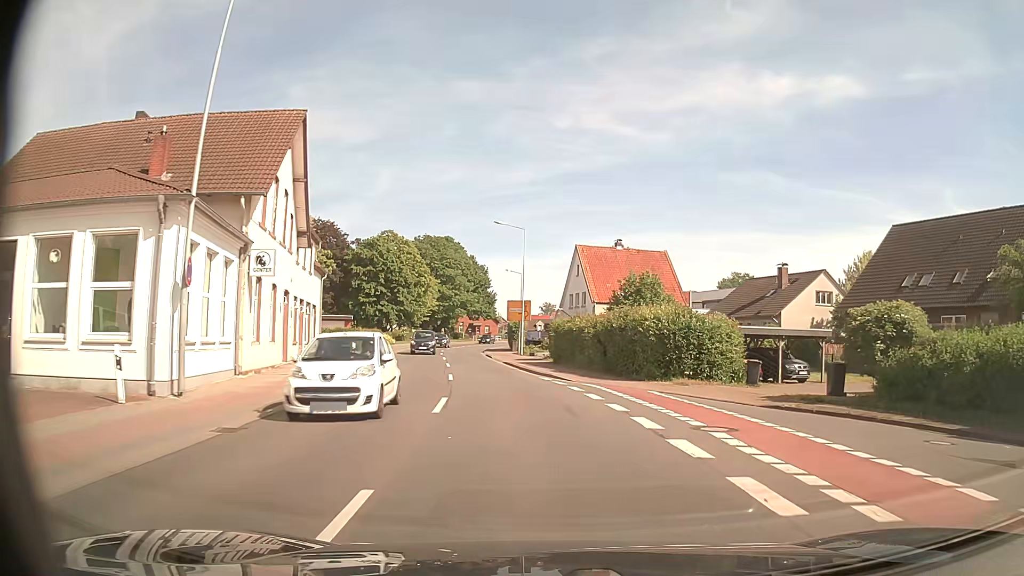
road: secondary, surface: asphalt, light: Day
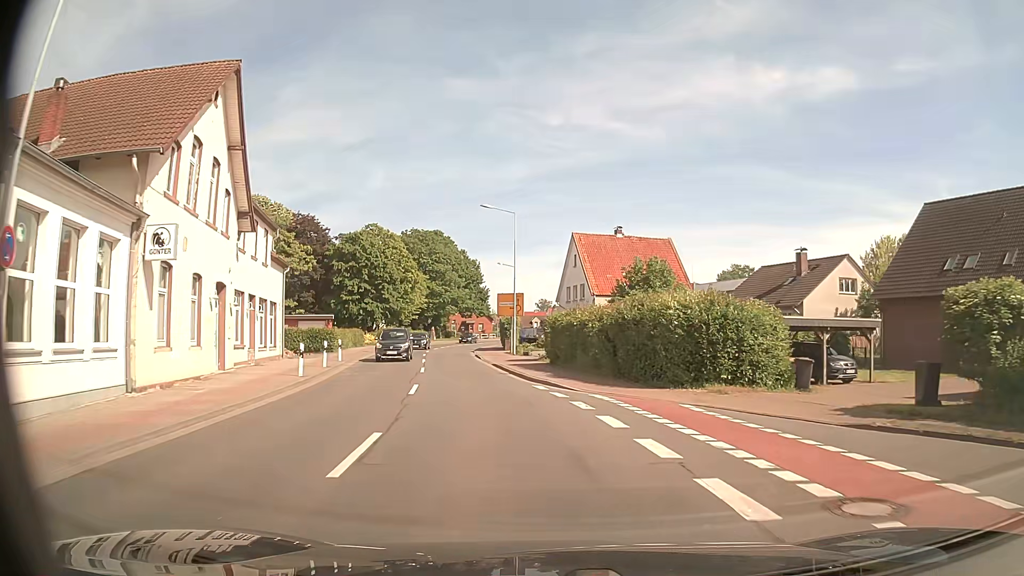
(+0.2, +5.6) m; +1°
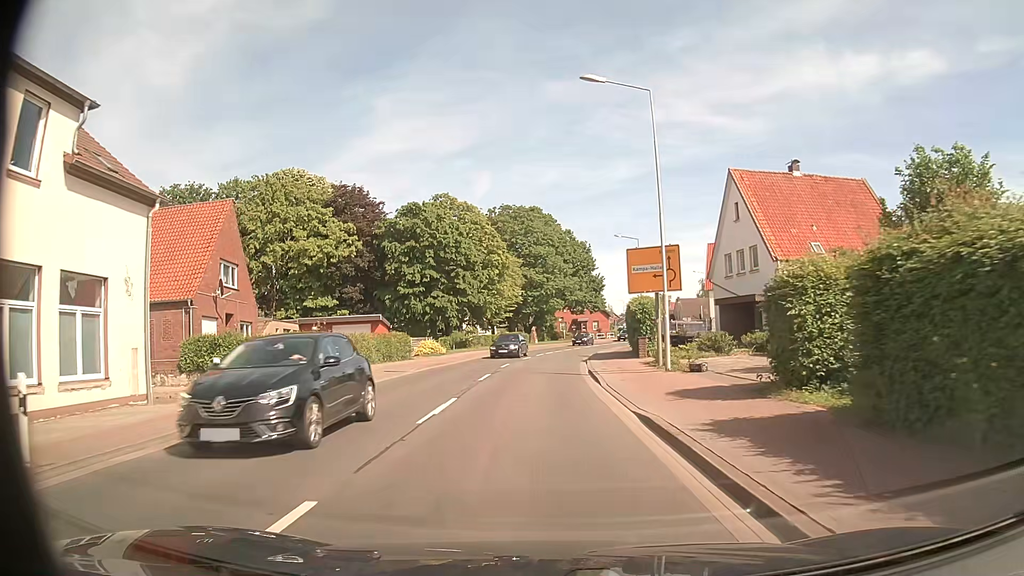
(-1.7, +22.3) m; -9°
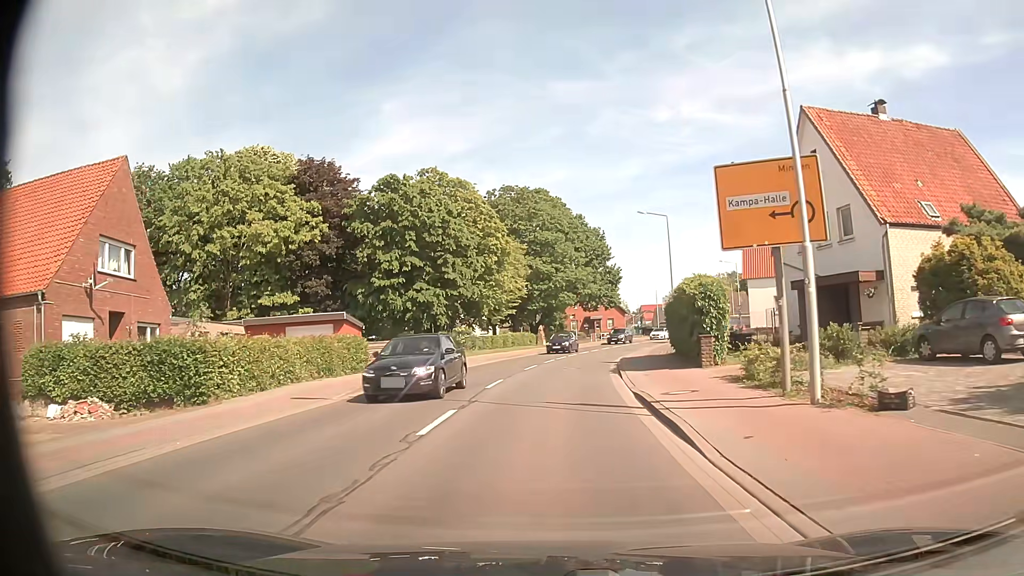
(-0.2, +11.2) m; -1°
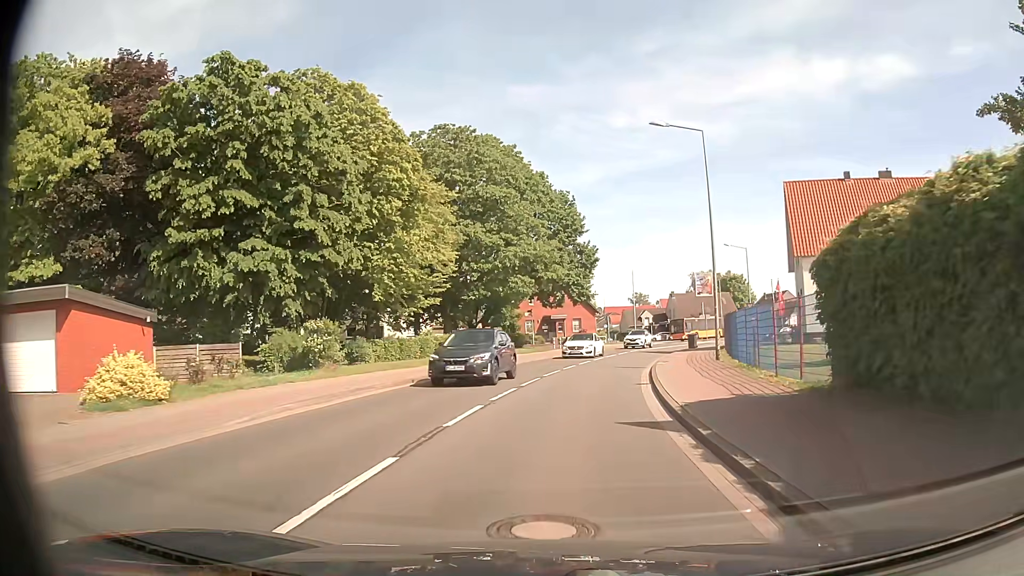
(+0.5, +22.3) m; +4°
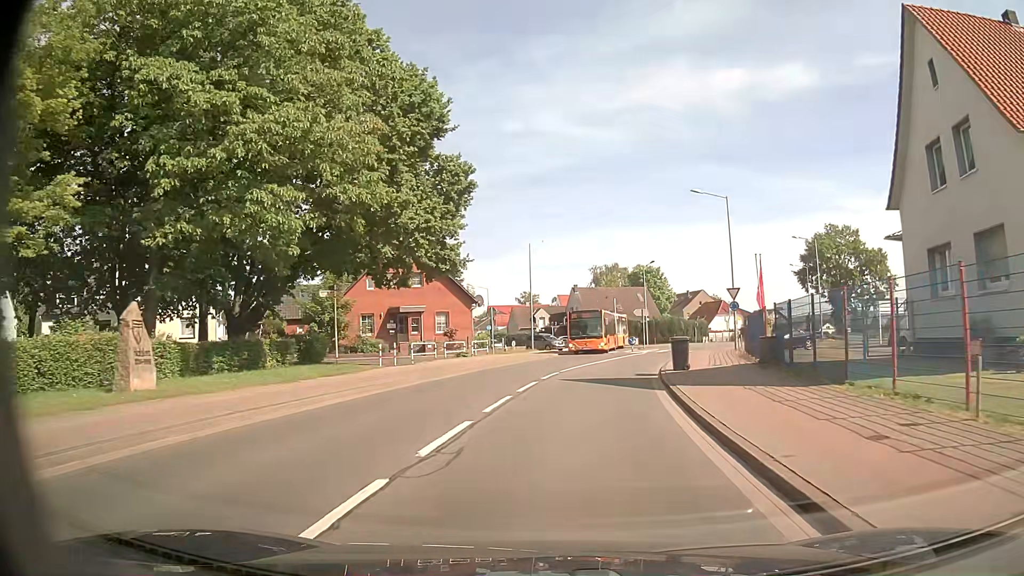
(+2.3, +27.7) m; +10°
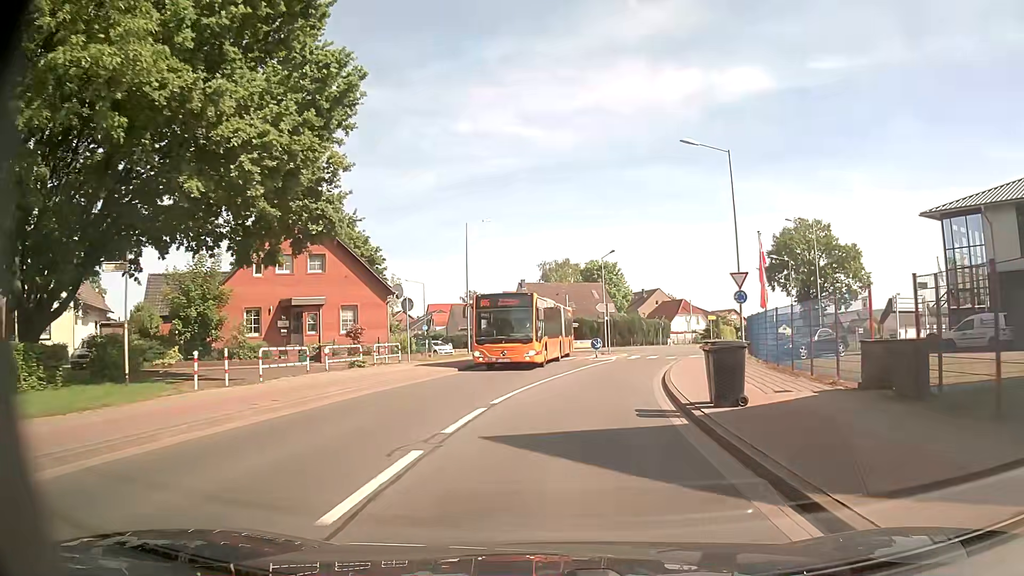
(+0.4, +11.1) m; +4°
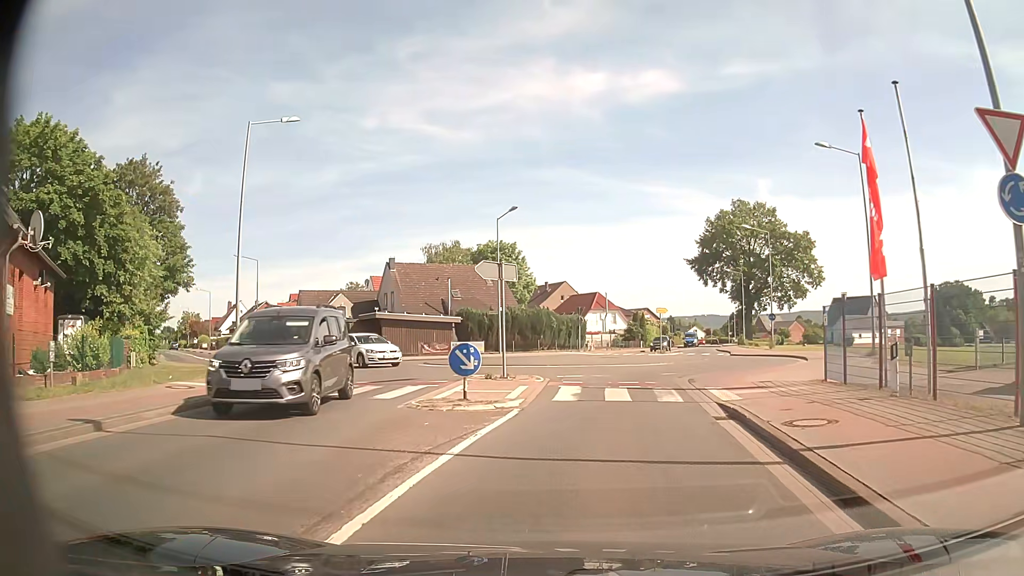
(+1.9, +22.6) m; +8°
(+1, +10) (+2, +20) (+8, +28) (+10, +38) (+11, +48) (+13, +58) (+16, +67) (+18, +77) (+21, +87) (+24, +96) m
